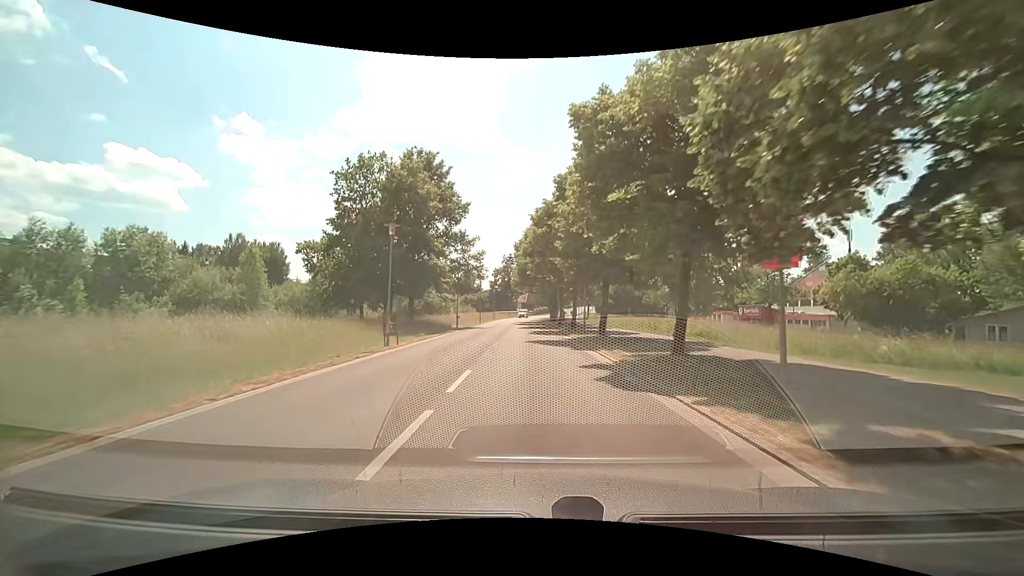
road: tertiary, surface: asphalt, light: Day
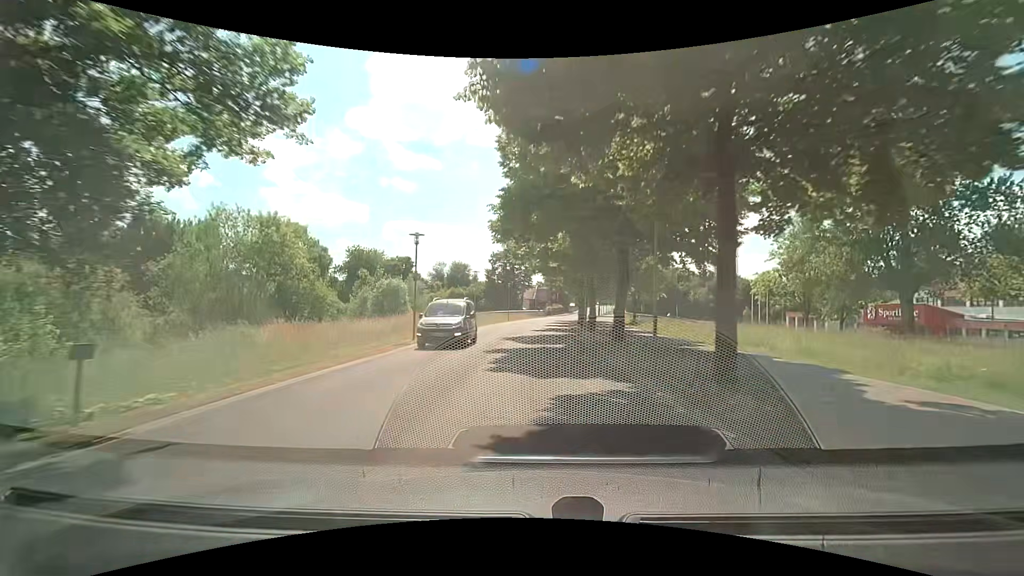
(-1.0, +37.9) m; -2°
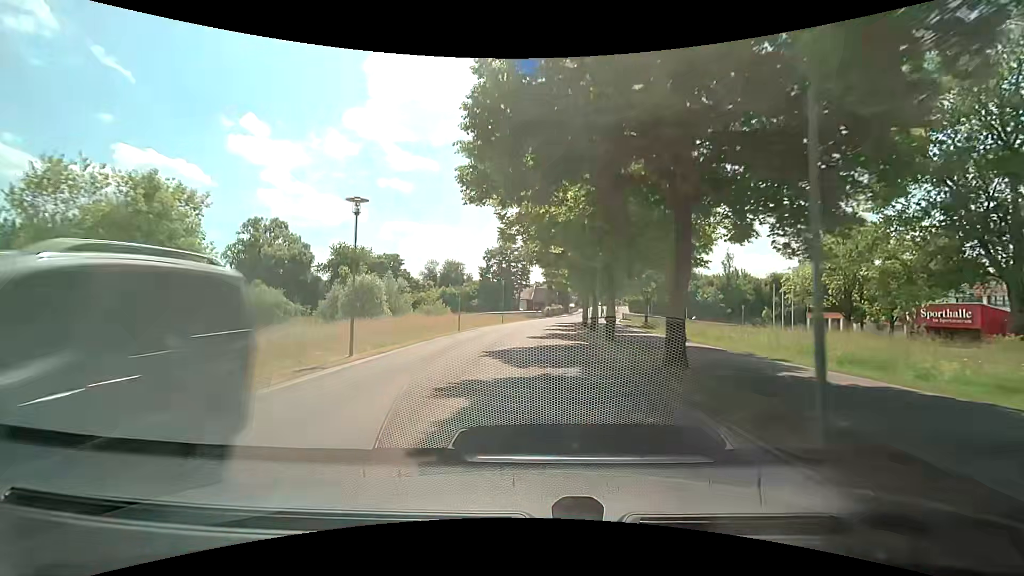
(0.0, +7.8) m; -1°
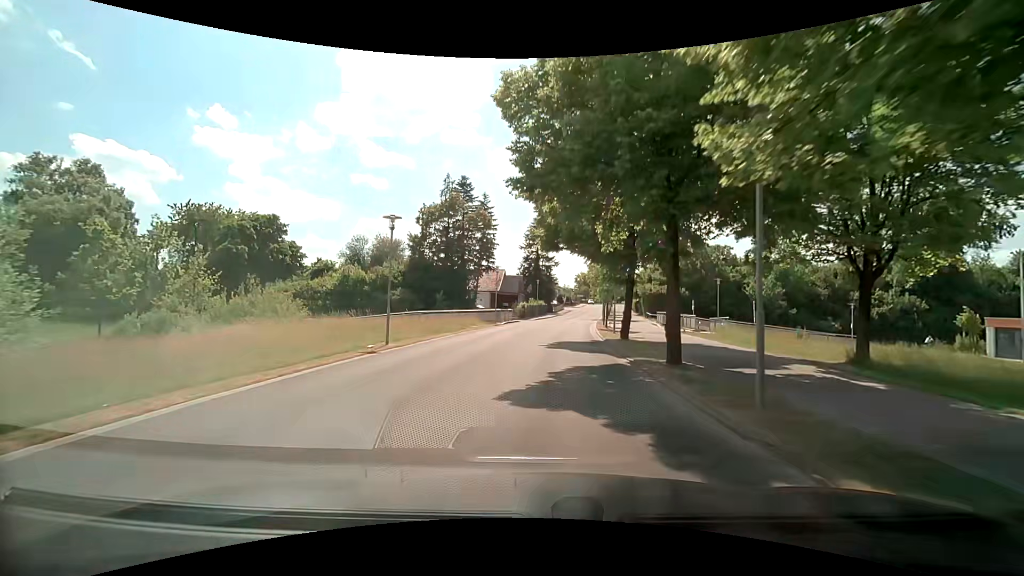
(+1.3, +39.5) m; +3°
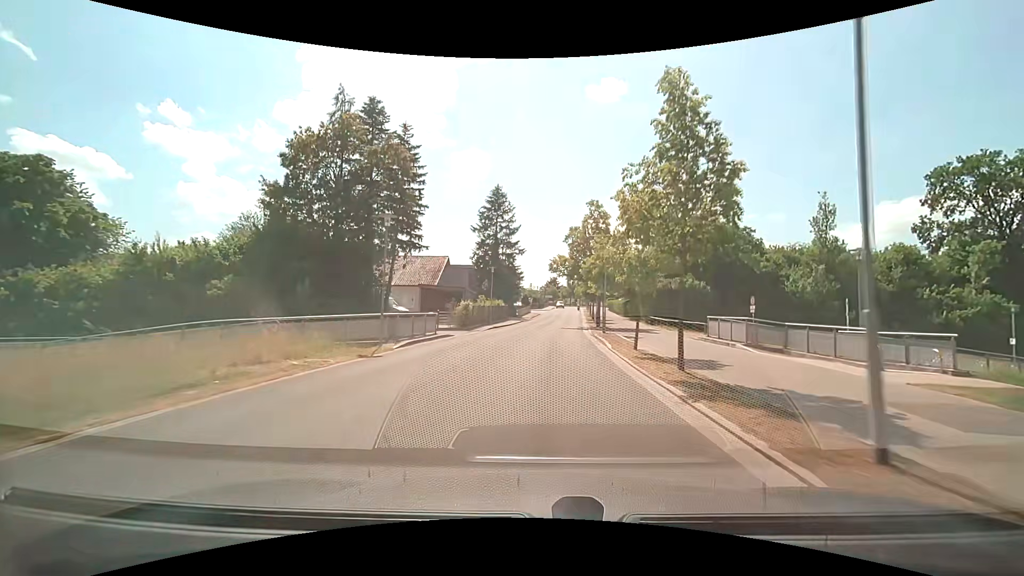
(+0.9, +24.1) m; +4°
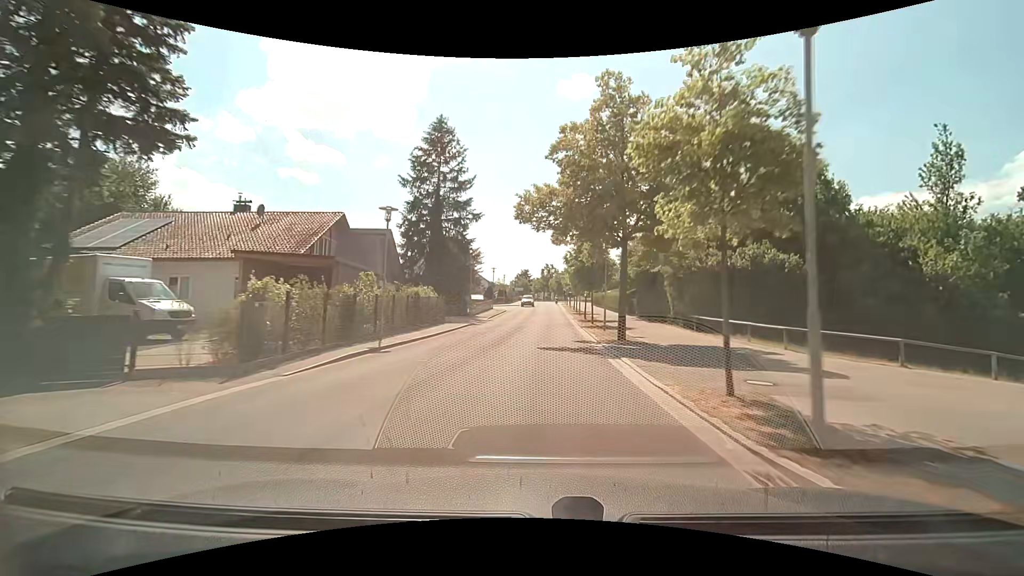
(+0.6, +24.0) m; +3°
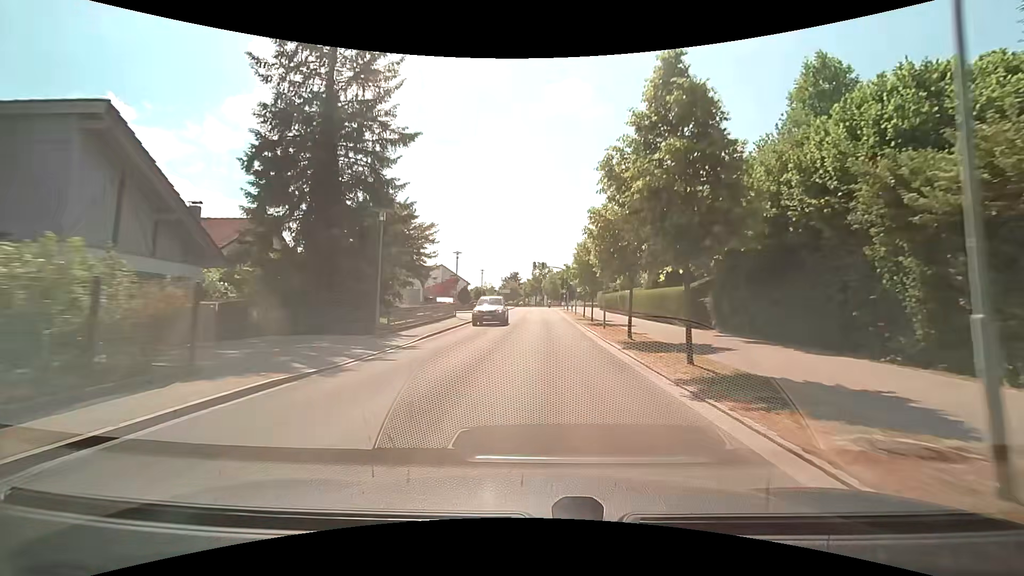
(0.0, +22.7) m; +1°
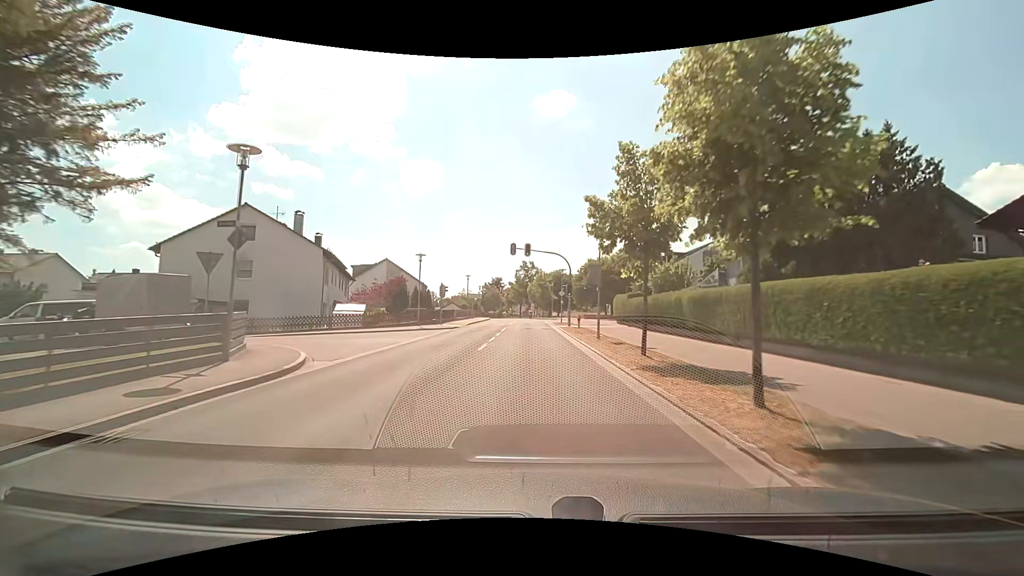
(+0.4, +26.7) m; +2°
(0, +10) (0, +20) (-1, +30) (-1, +40) (0, +50) (+6, +57) (+16, +60) (+25, +62) (+35, +63) (+45, +64) m
